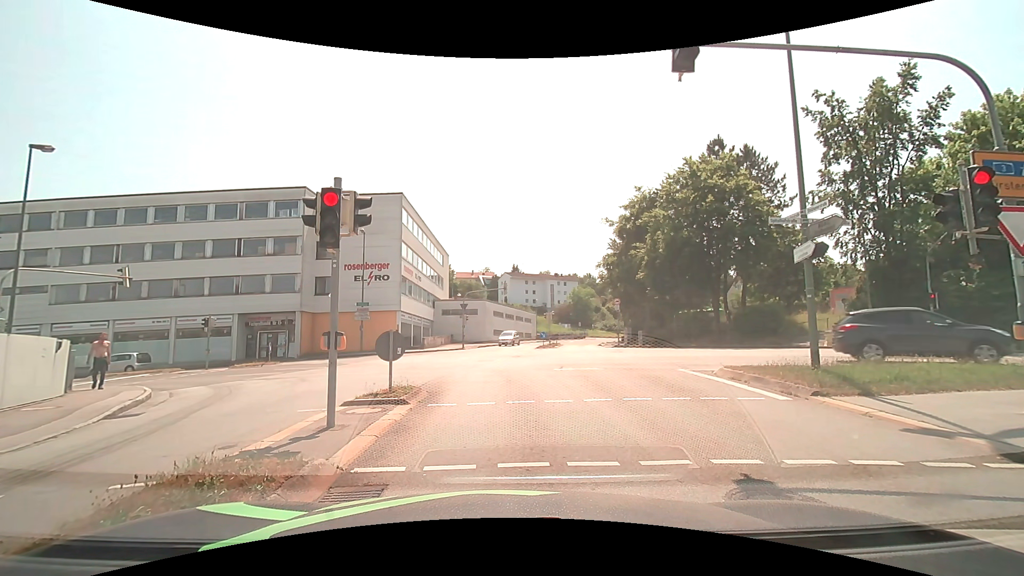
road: tertiary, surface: asphalt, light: Day
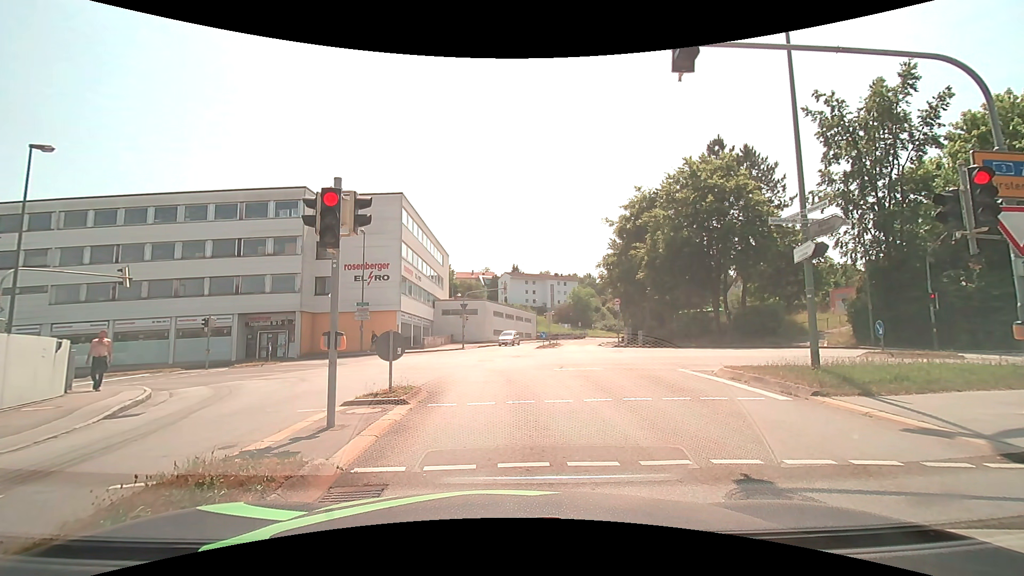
(0.0, 0.0) m; 0°
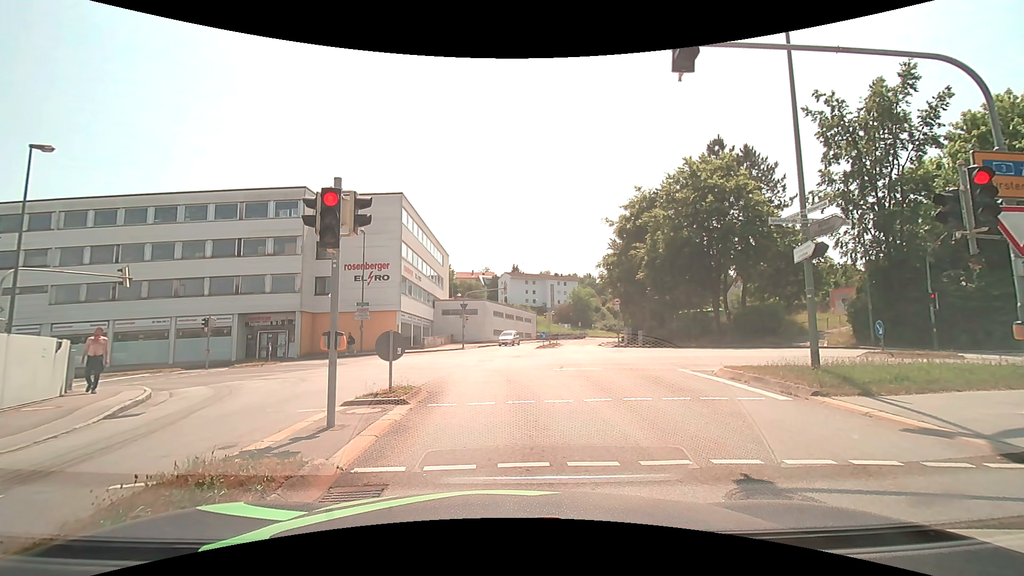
(0.0, 0.0) m; 0°
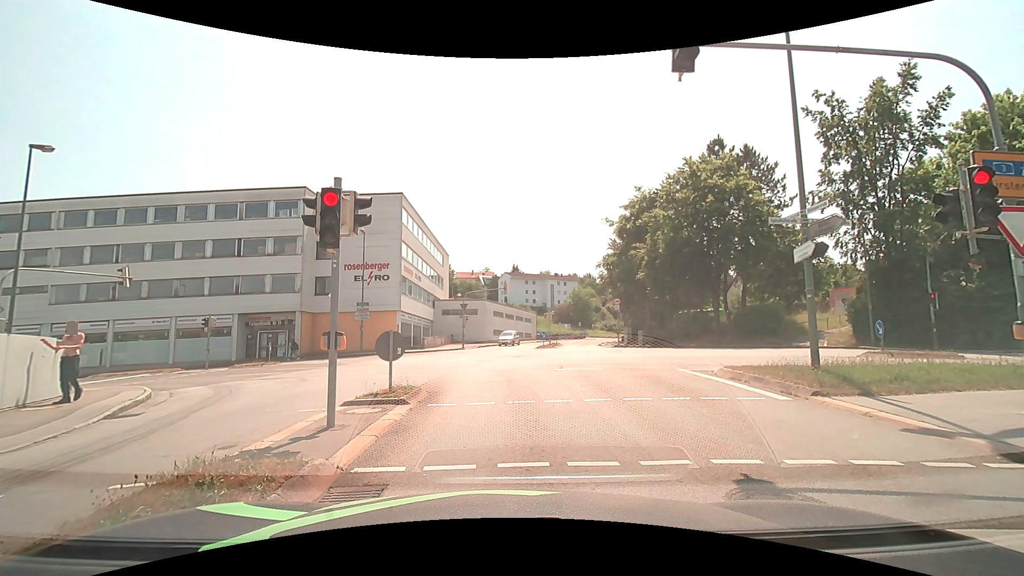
(0.0, 0.0) m; 0°
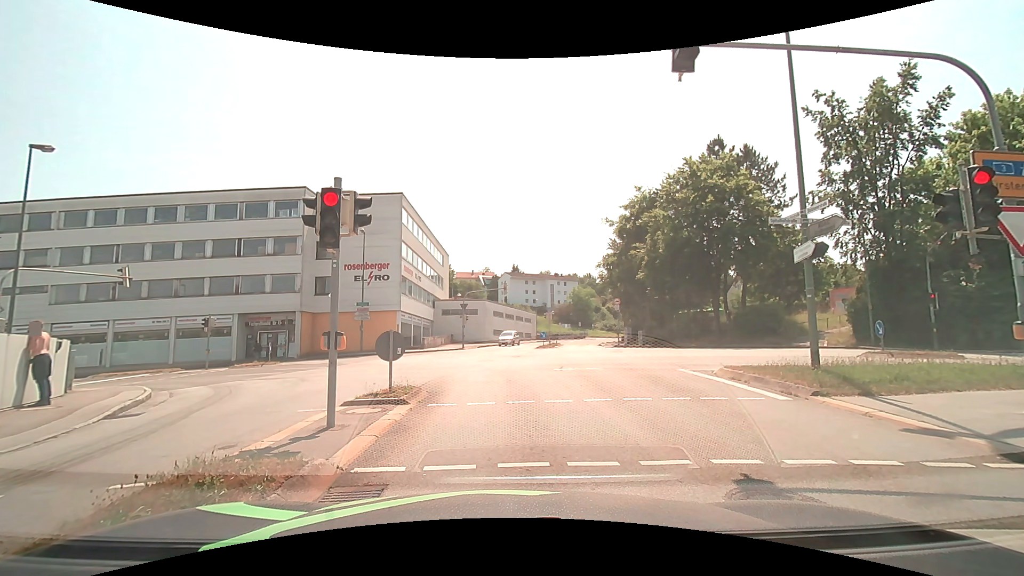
(0.0, 0.0) m; 0°
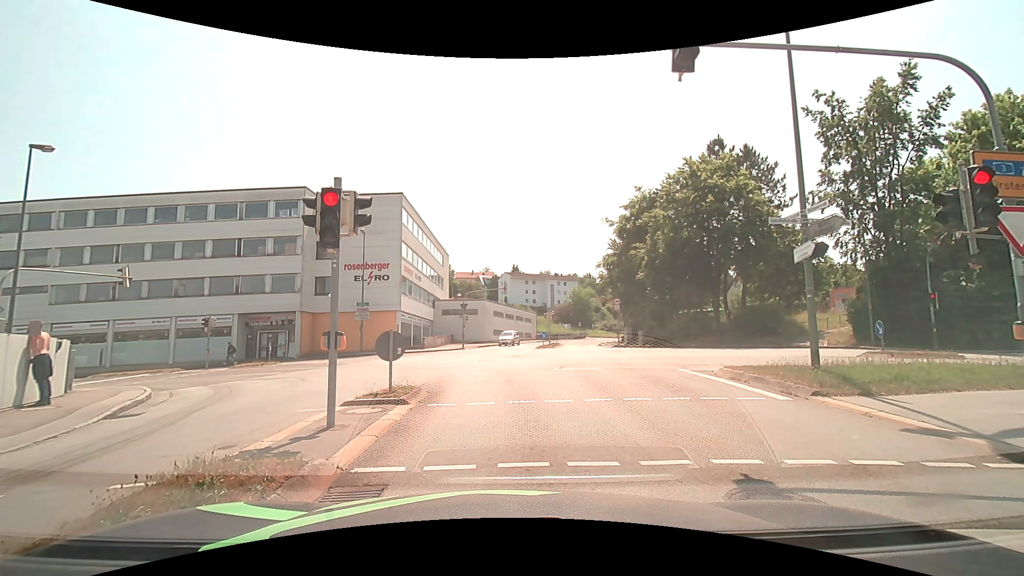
(0.0, 0.0) m; 0°
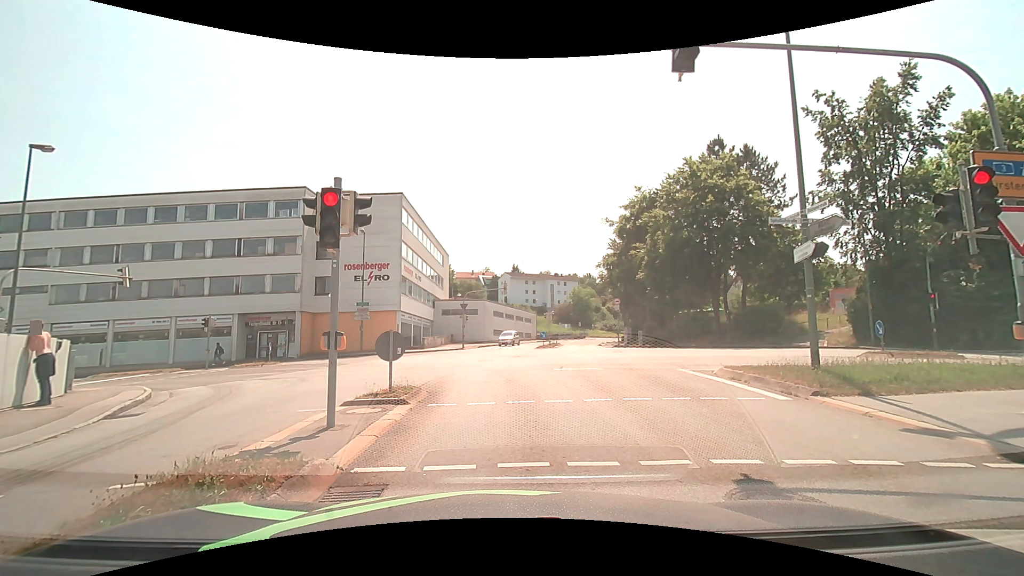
(0.0, 0.0) m; 0°
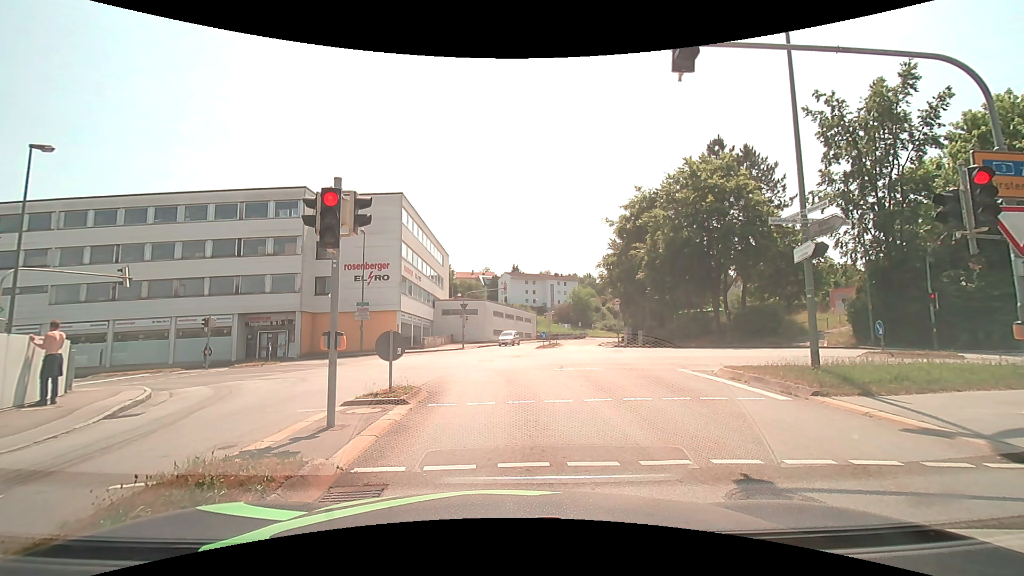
(0.0, 0.0) m; 0°
